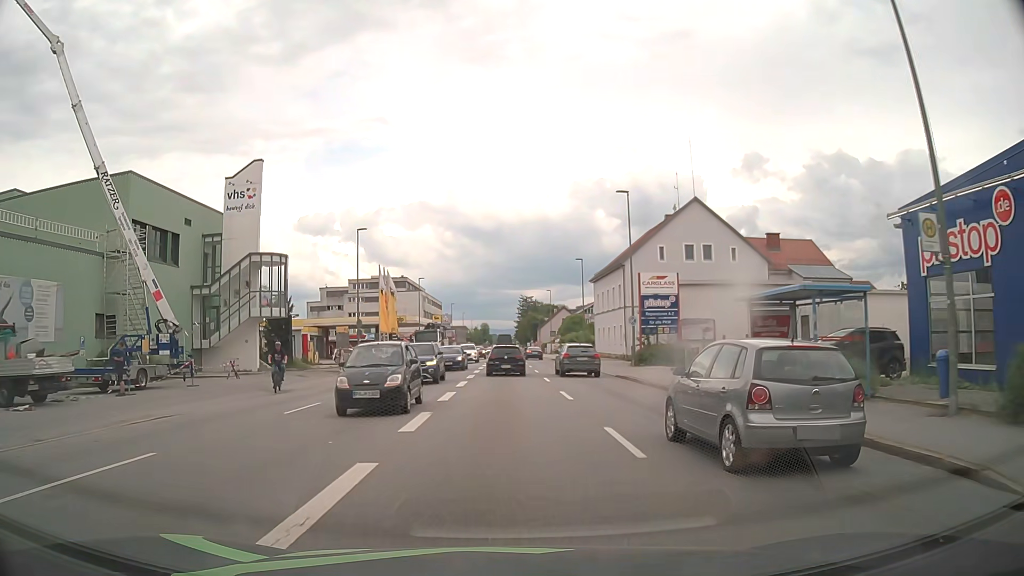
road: tertiary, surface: asphalt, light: Day
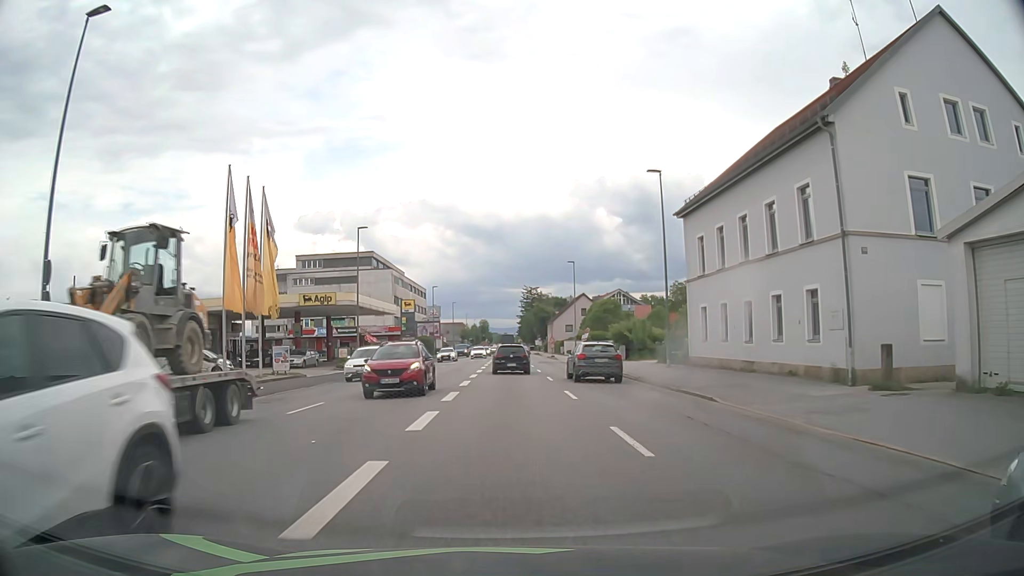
(-0.2, +36.2) m; 0°
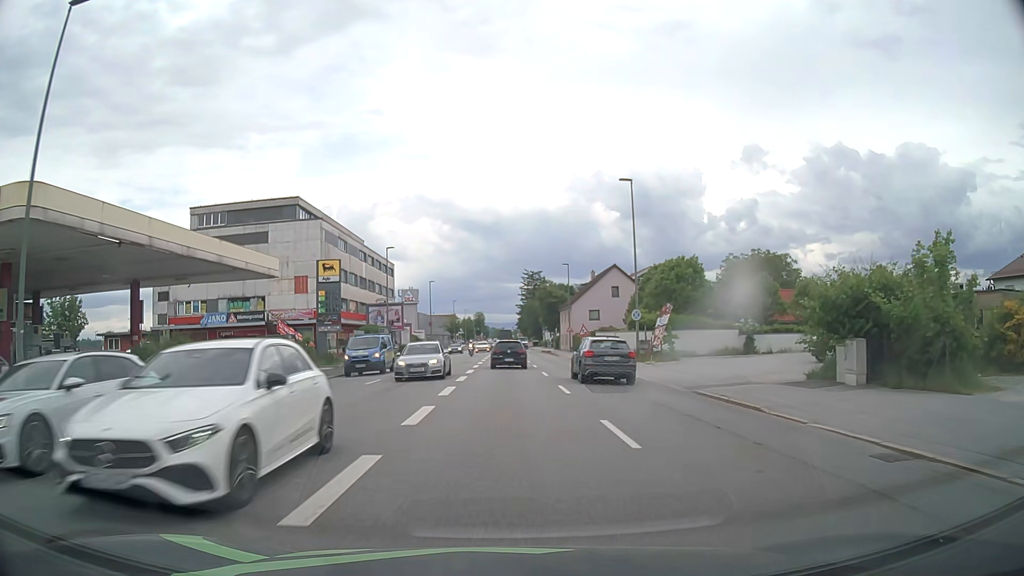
(0.0, +35.7) m; 0°
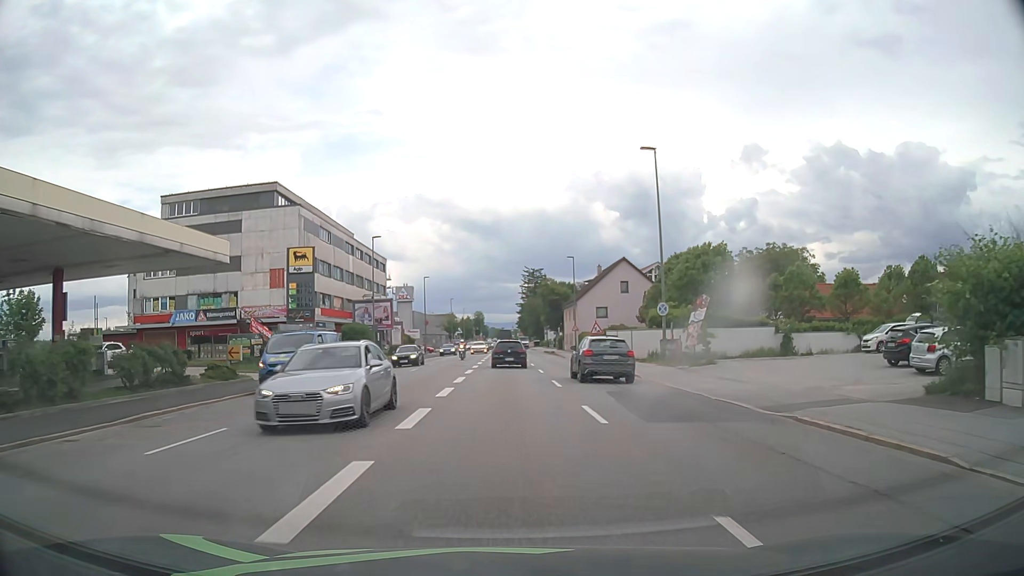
(0.0, +6.4) m; 0°
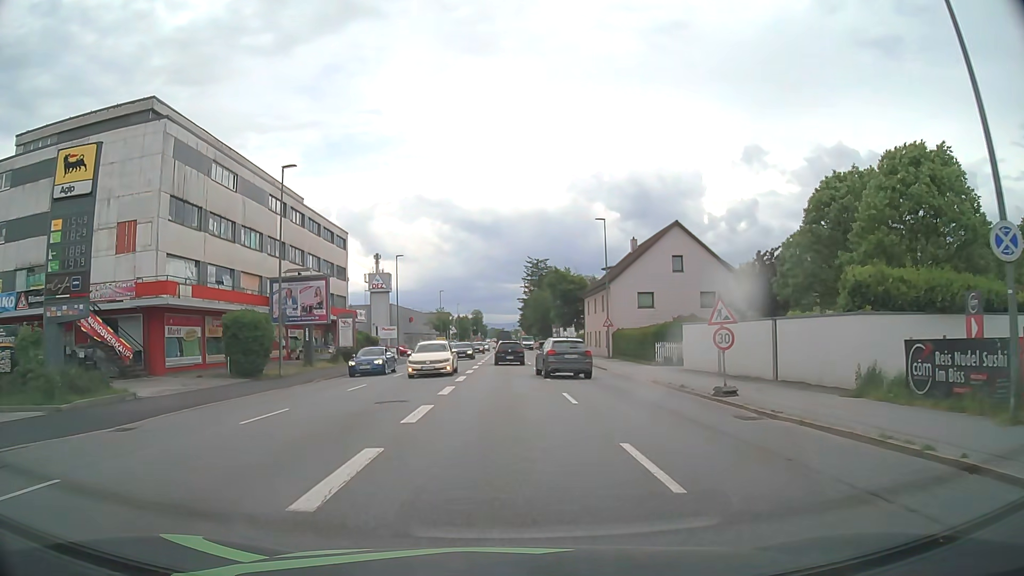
(0.0, +23.0) m; 0°
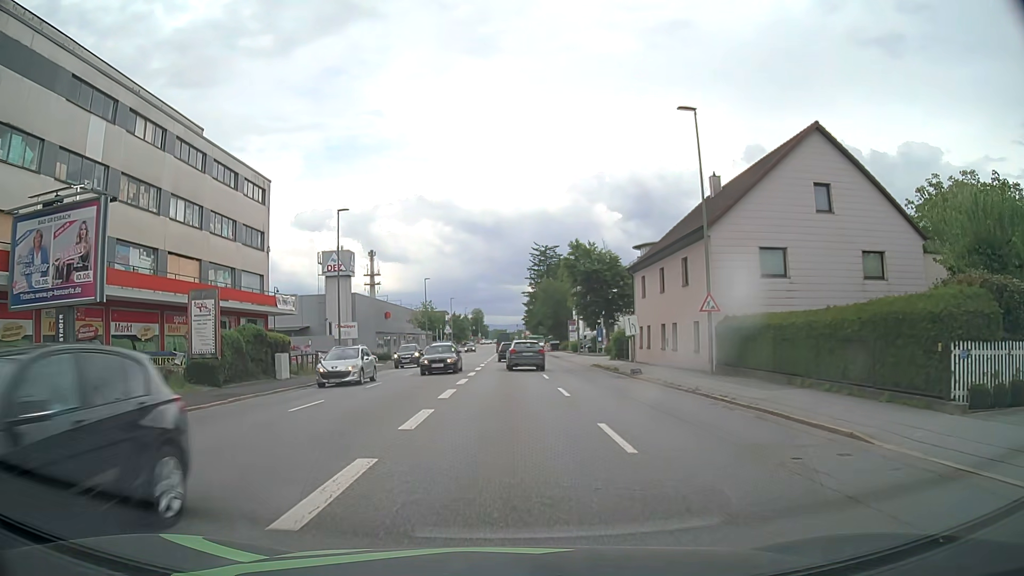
(-0.1, +24.5) m; 0°
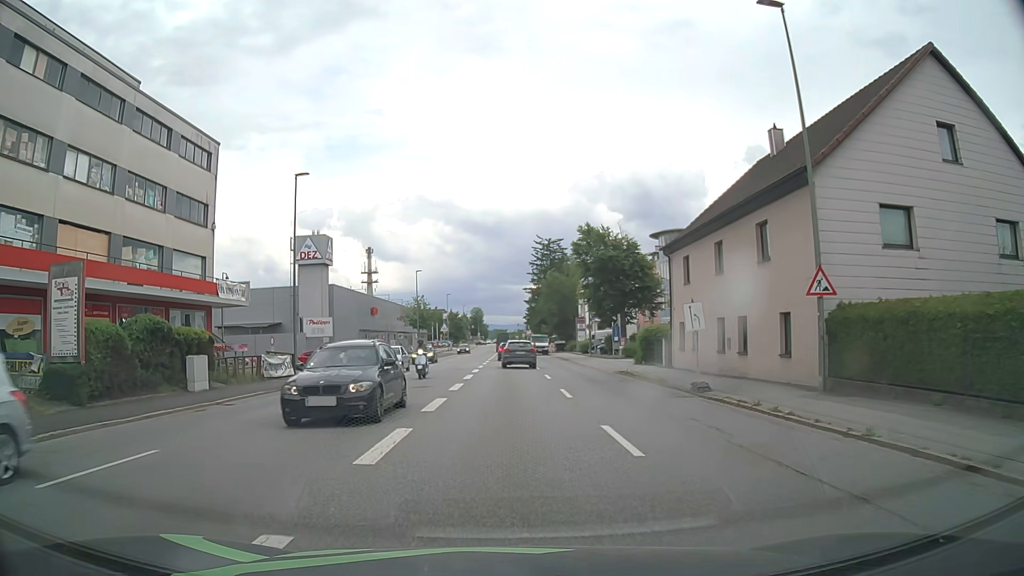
(0.0, +9.3) m; 0°
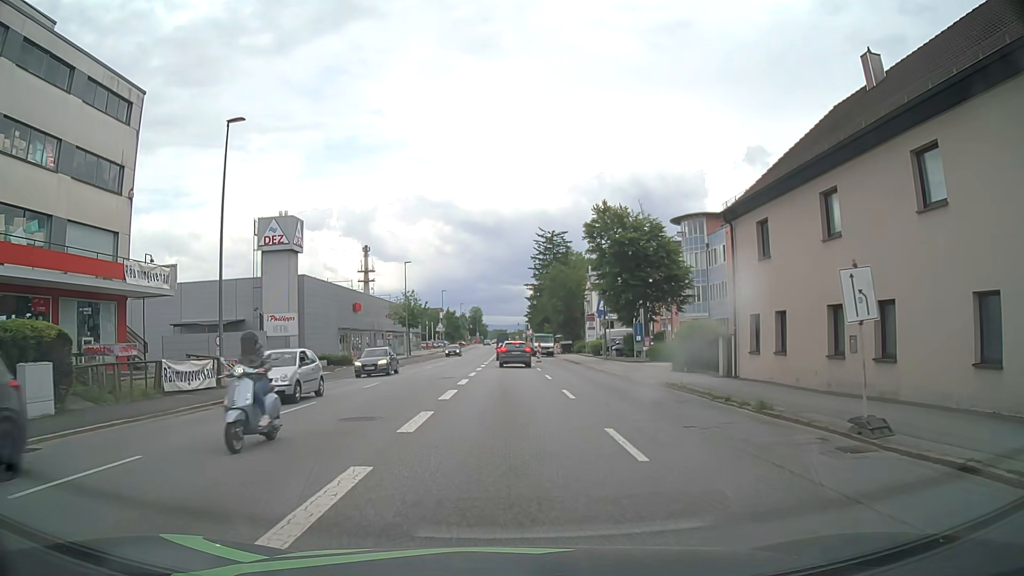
(0.0, +9.2) m; 0°
(0, +10) (0, +20) (0, +30) (0, +40) (0, +50) (0, +60) (0, +70) (0, +80) (0, +90) (0, +100) m
